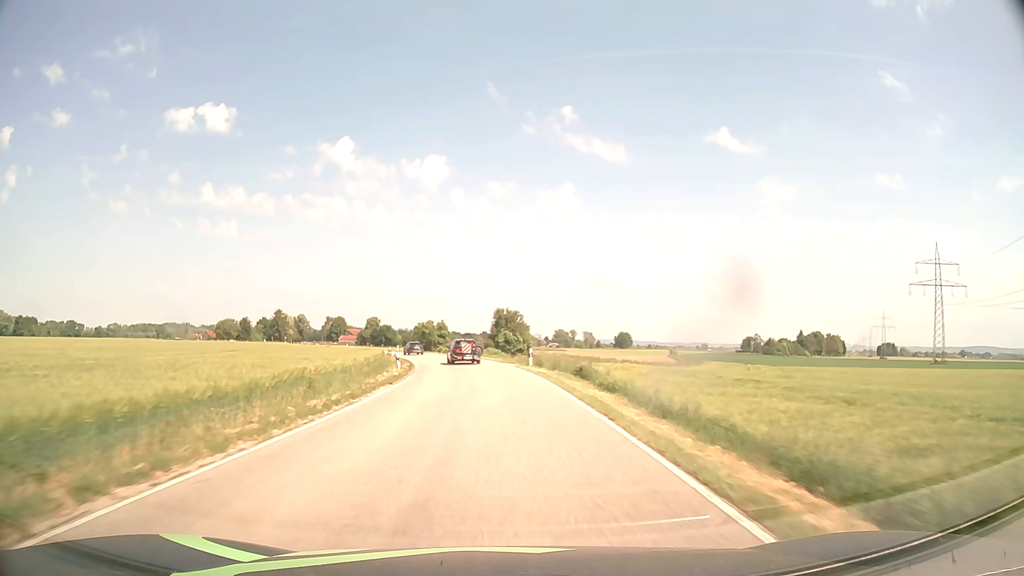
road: secondary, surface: asphalt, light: Day
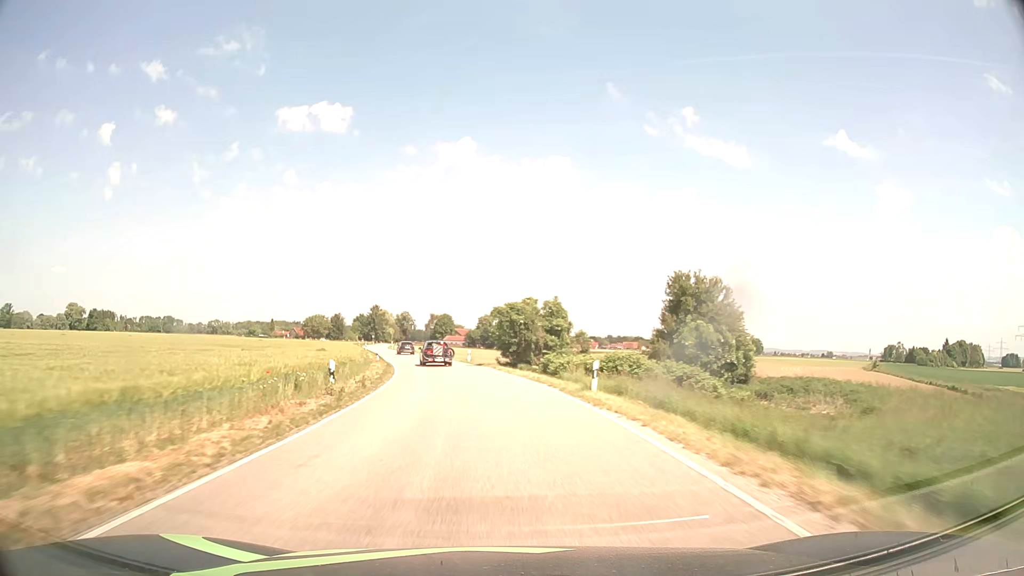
(-3.8, +50.7) m; -11°
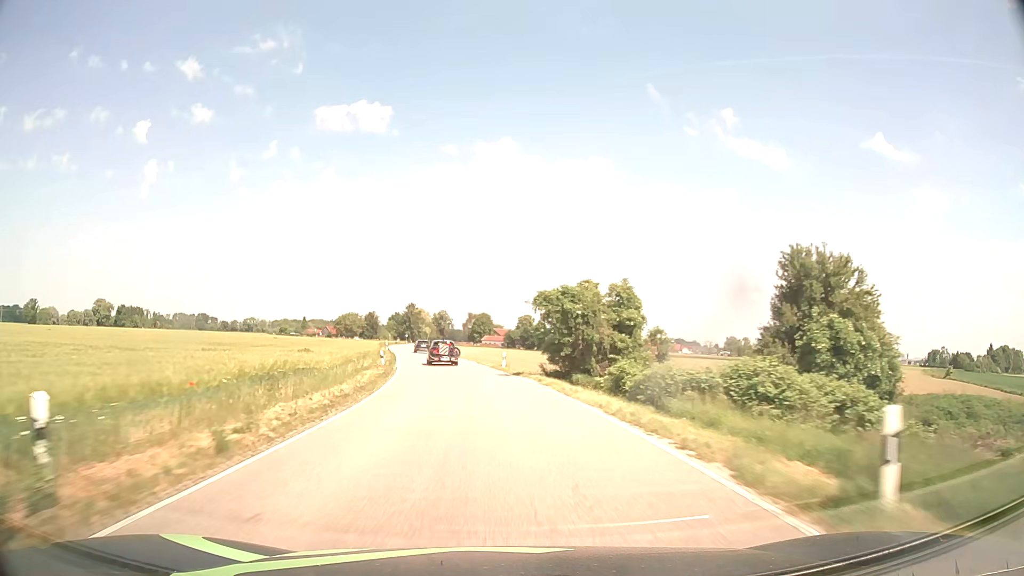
(-0.3, +12.8) m; -3°
(0, +10) (-1, +20) (-2, +30) (-3, +40) (-5, +50) (-6, +60) (-8, +69) (-10, +79) (-12, +89) (-14, +99) m
